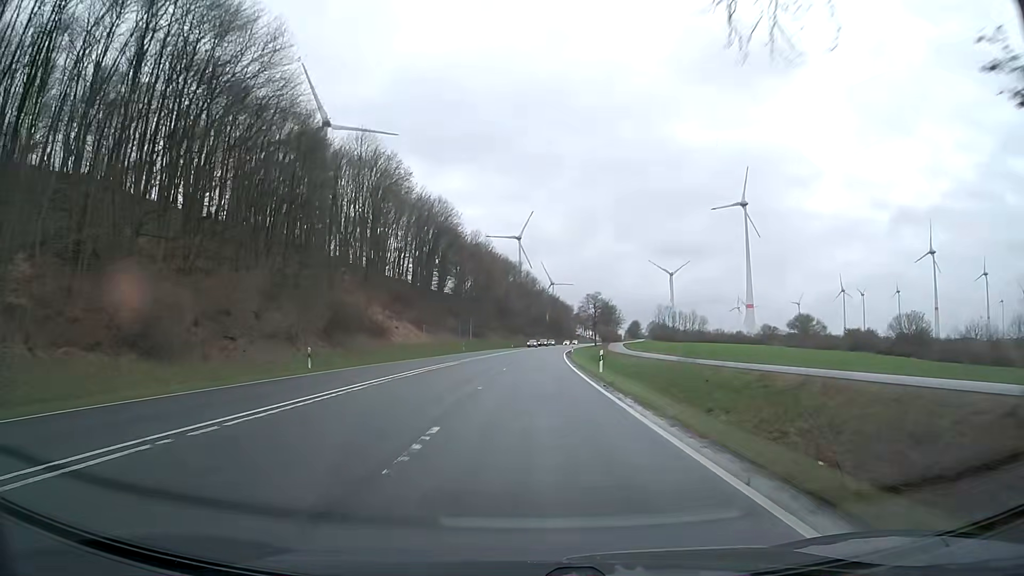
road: primary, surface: asphalt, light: Day
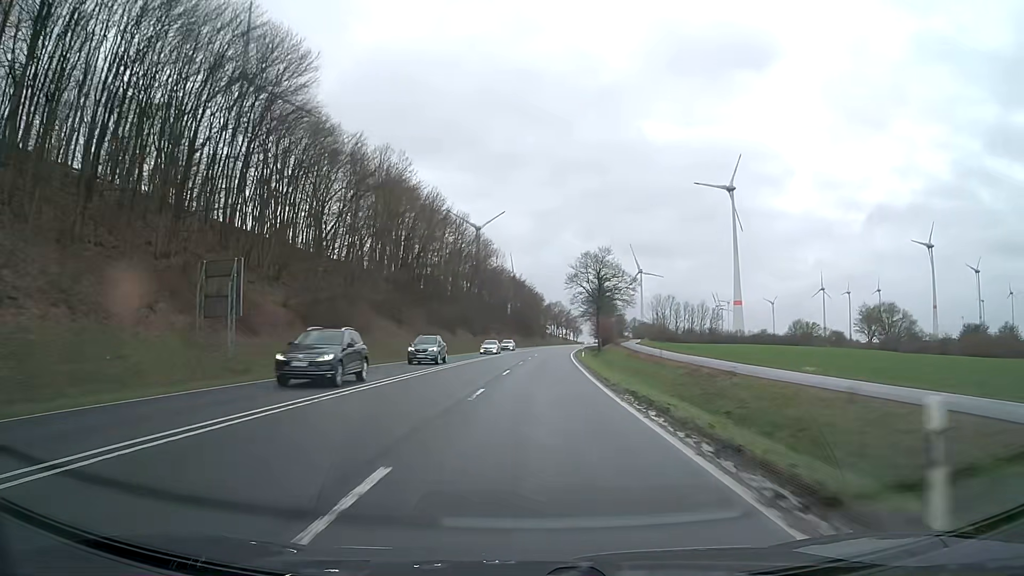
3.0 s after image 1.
(+2.0, +74.9) m; +3°
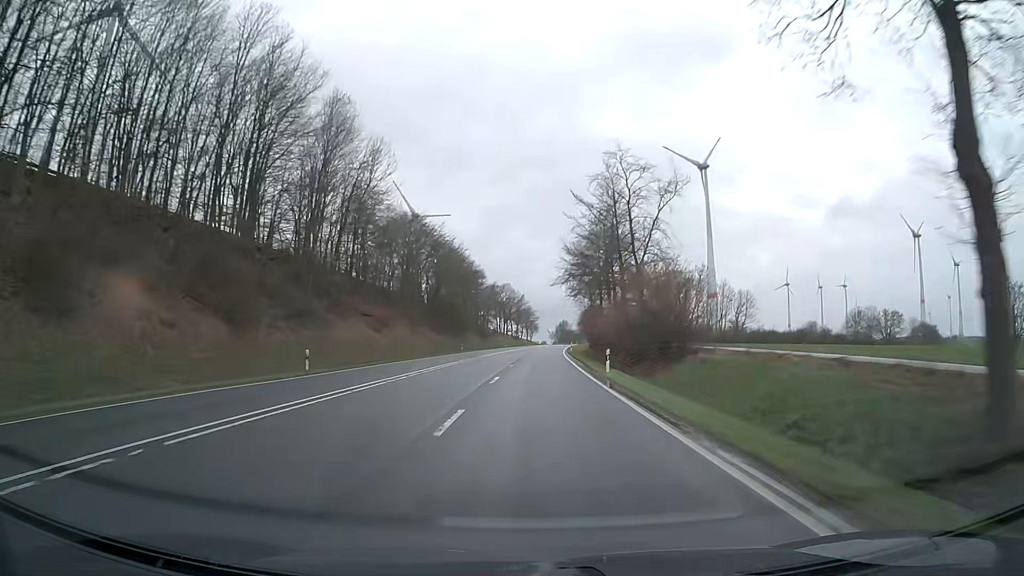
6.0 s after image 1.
(+2.9, +77.3) m; +4°
(0, +10) (0, +20) (0, +30) (+1, +40) (+1, +50) (+1, +60) (+2, +70) (+2, +80) (+3, +90) (+4, +100) m
